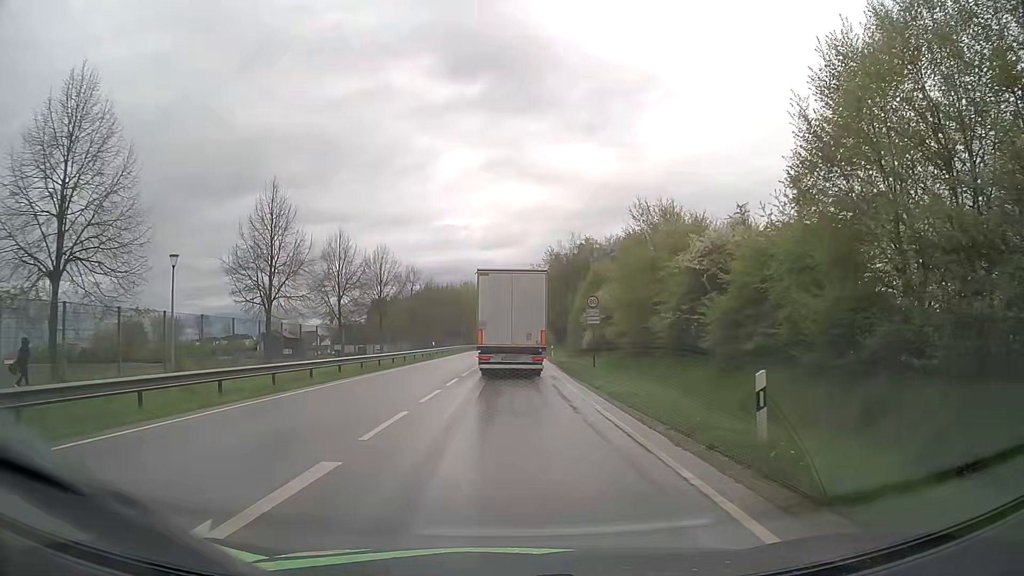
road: primary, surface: asphalt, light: Day
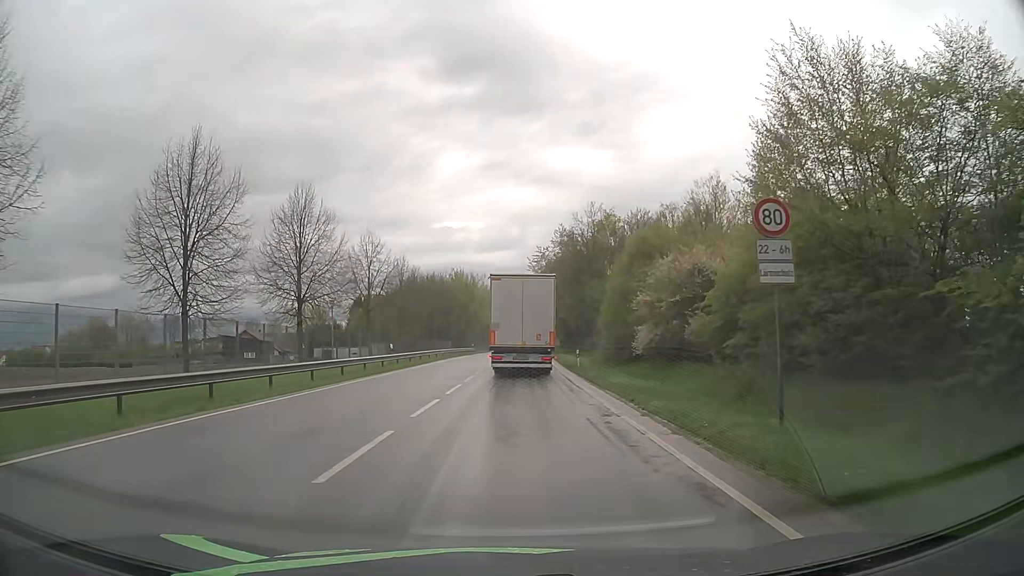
(0.0, +21.4) m; 0°
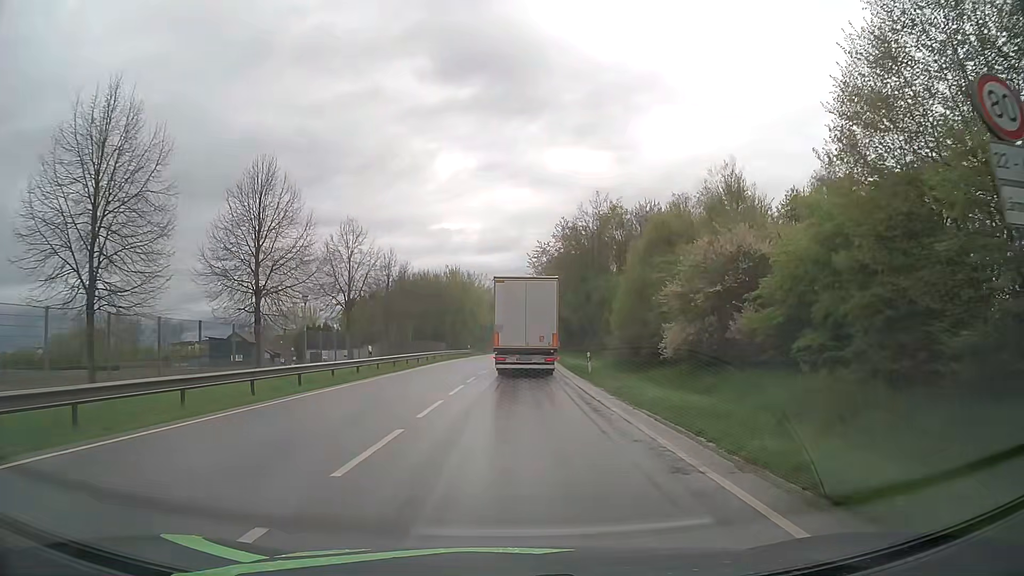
(0.0, +5.6) m; 0°
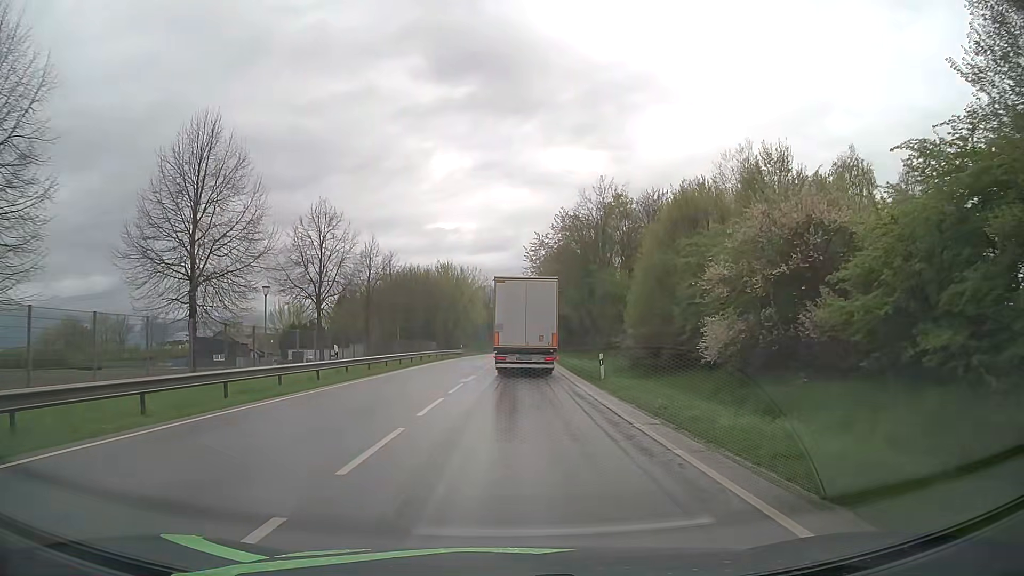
(0.0, +5.7) m; 0°
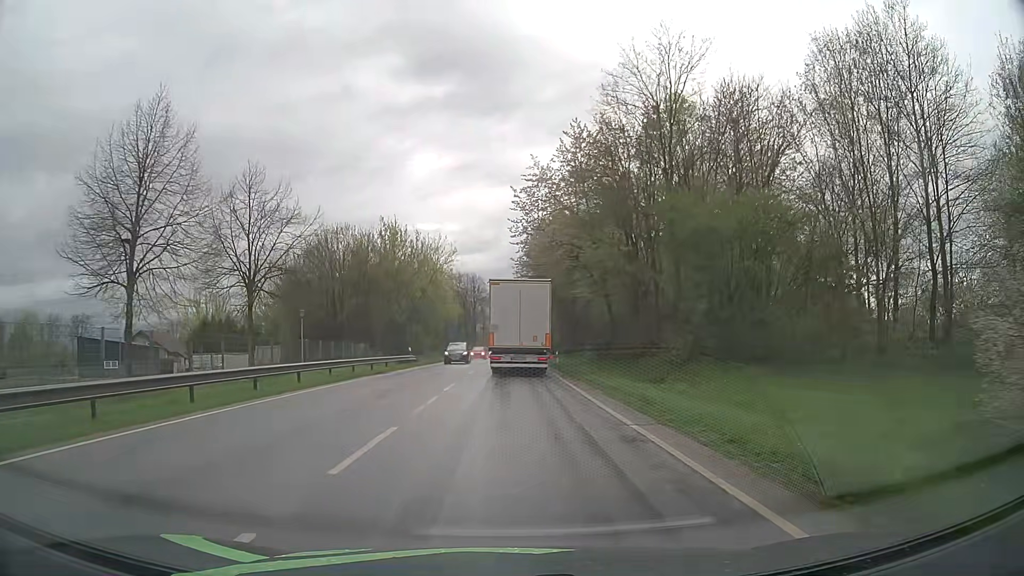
(+0.5, +29.7) m; +2°
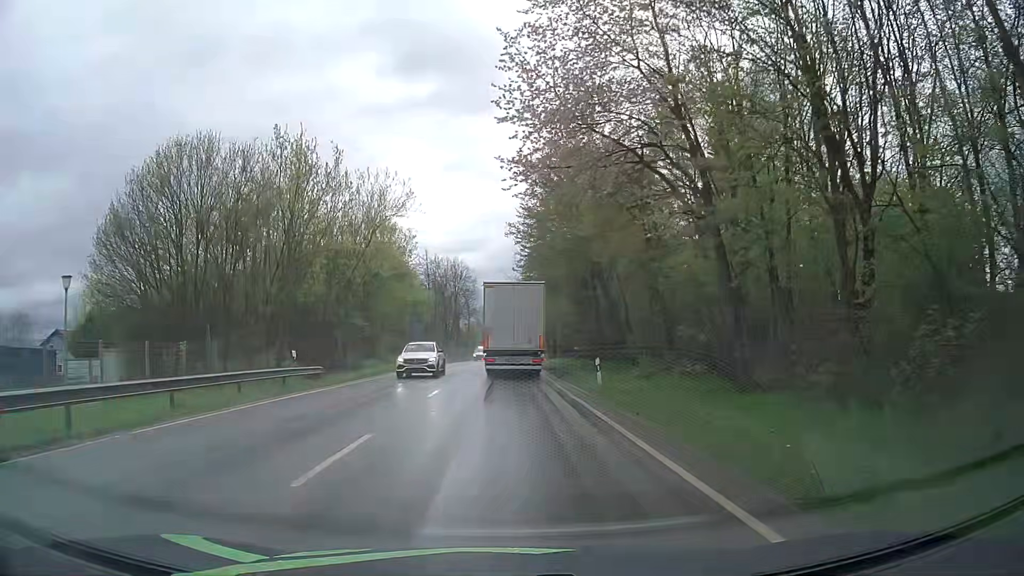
(+0.2, +24.6) m; 0°
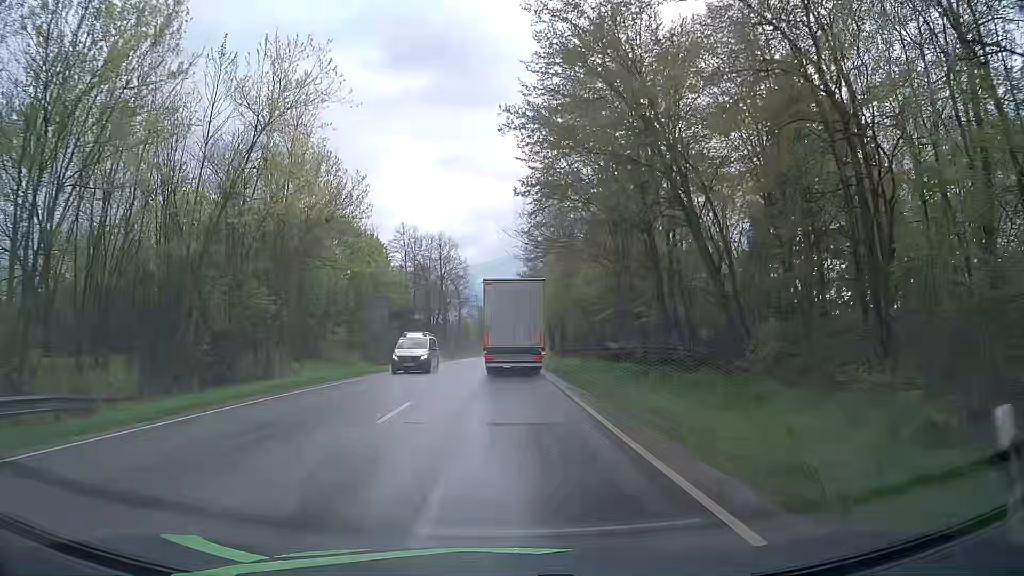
(+0.1, +18.8) m; +1°
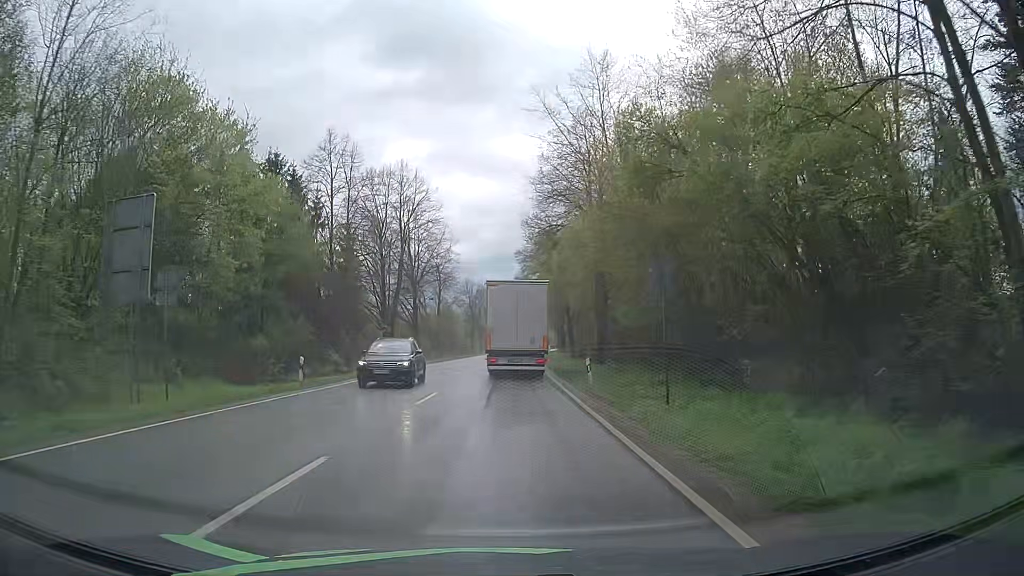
(-0.3, +31.4) m; -1°
